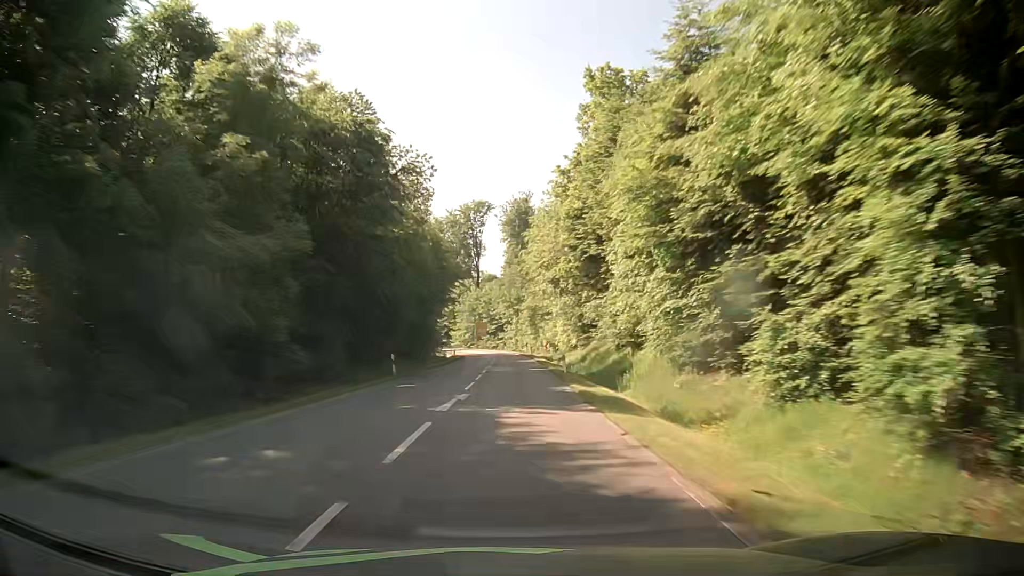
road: secondary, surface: asphalt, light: Day
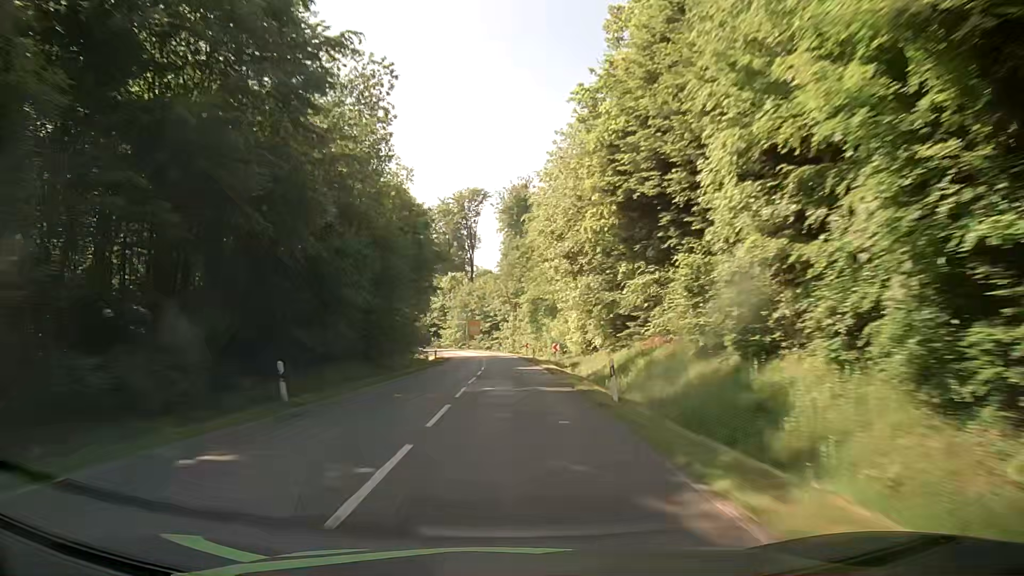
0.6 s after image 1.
(0.0, +15.4) m; 0°
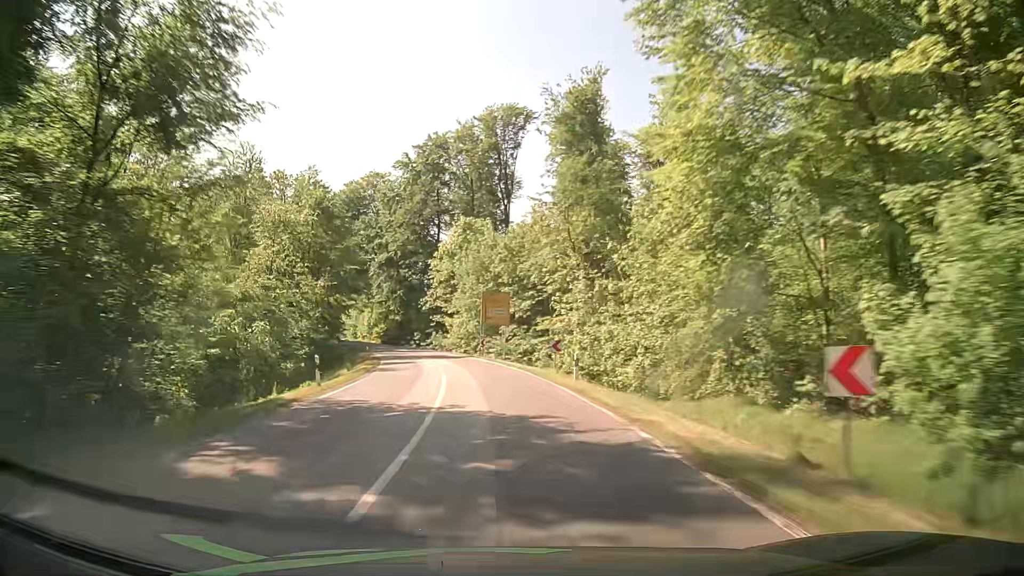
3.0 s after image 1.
(-0.5, +61.2) m; -3°
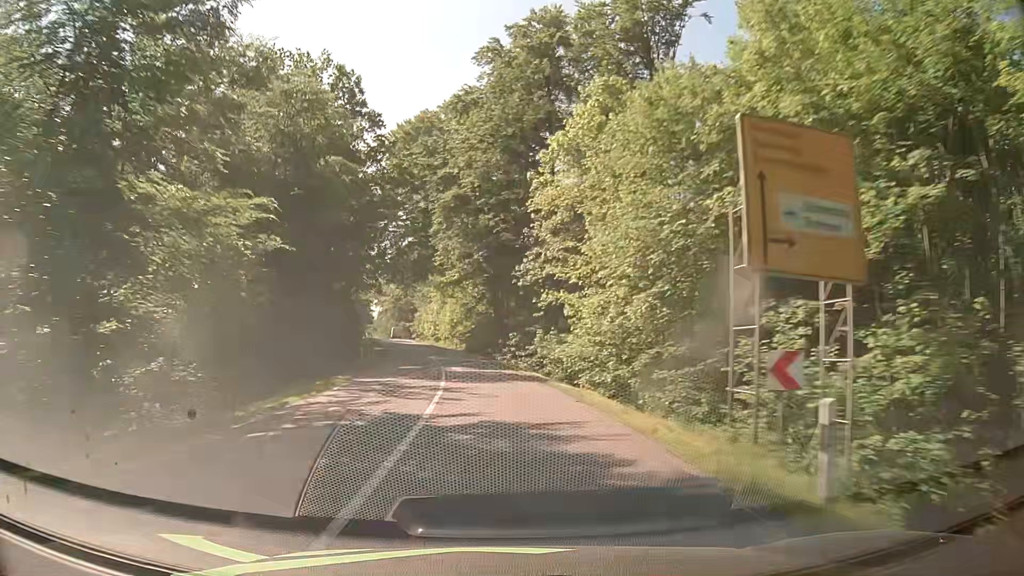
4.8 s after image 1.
(-4.0, +44.1) m; -10°
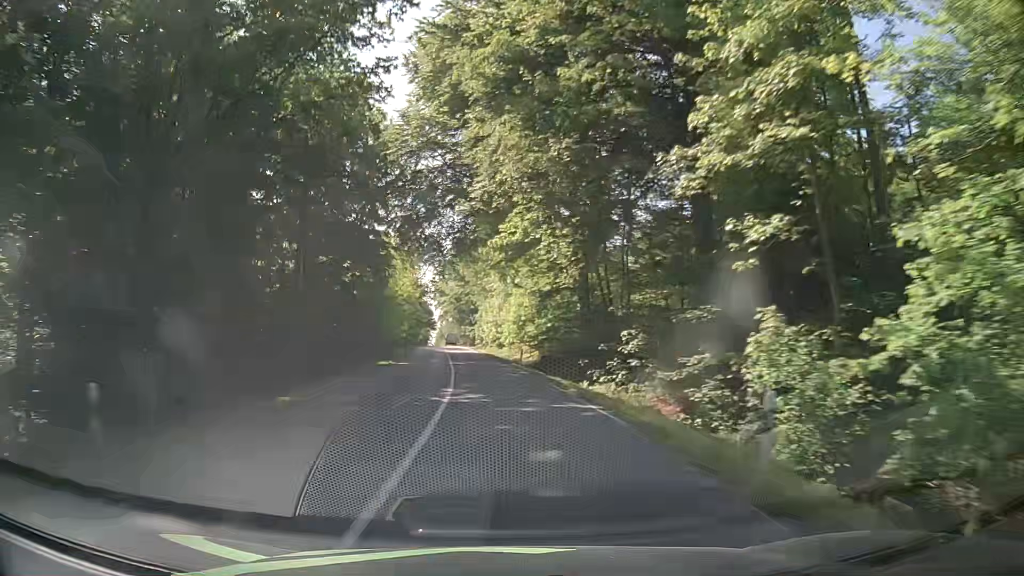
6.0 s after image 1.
(-1.6, +28.9) m; -6°
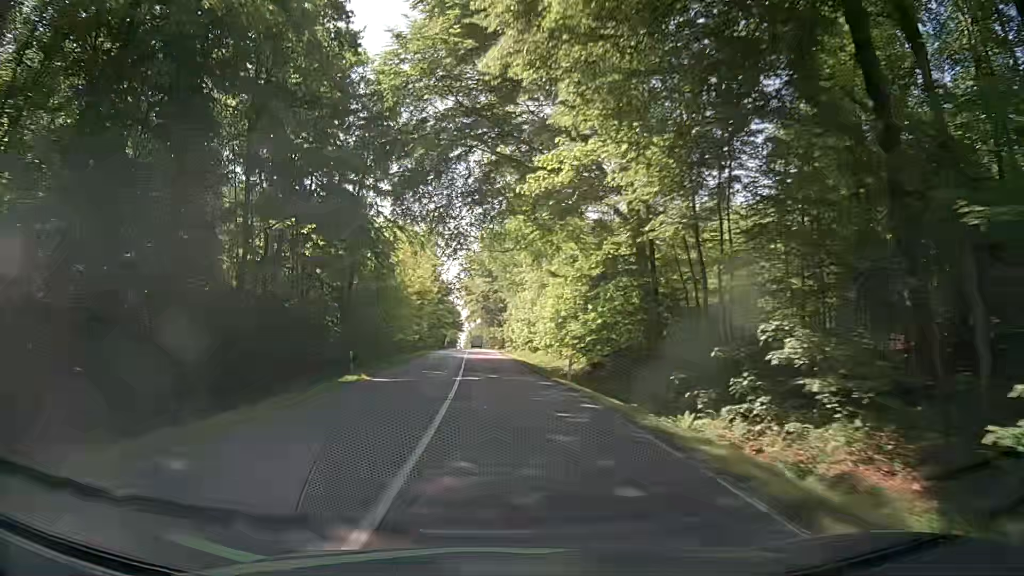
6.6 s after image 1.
(-0.3, +14.3) m; -3°
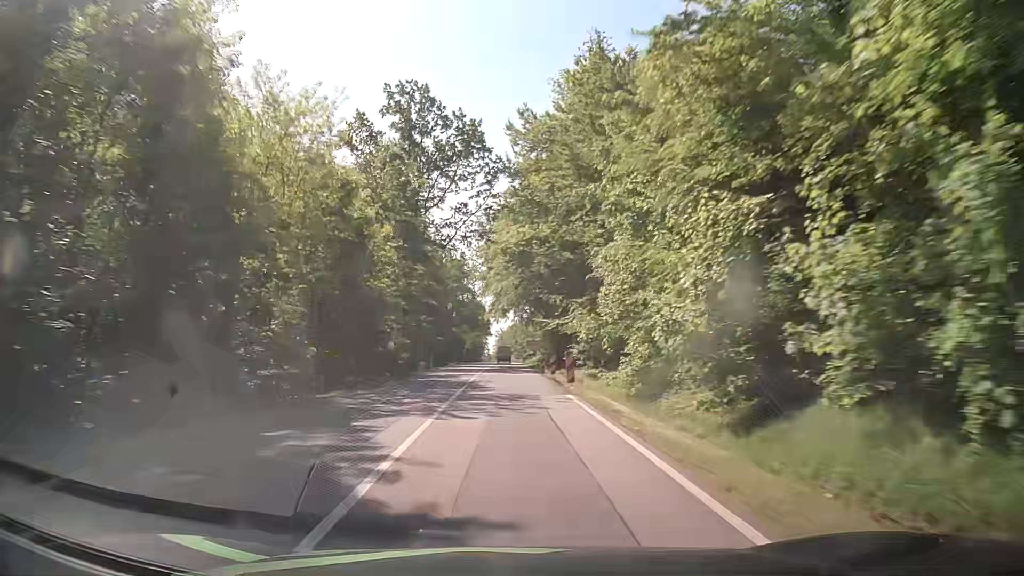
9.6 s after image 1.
(-3.0, +71.0) m; -3°
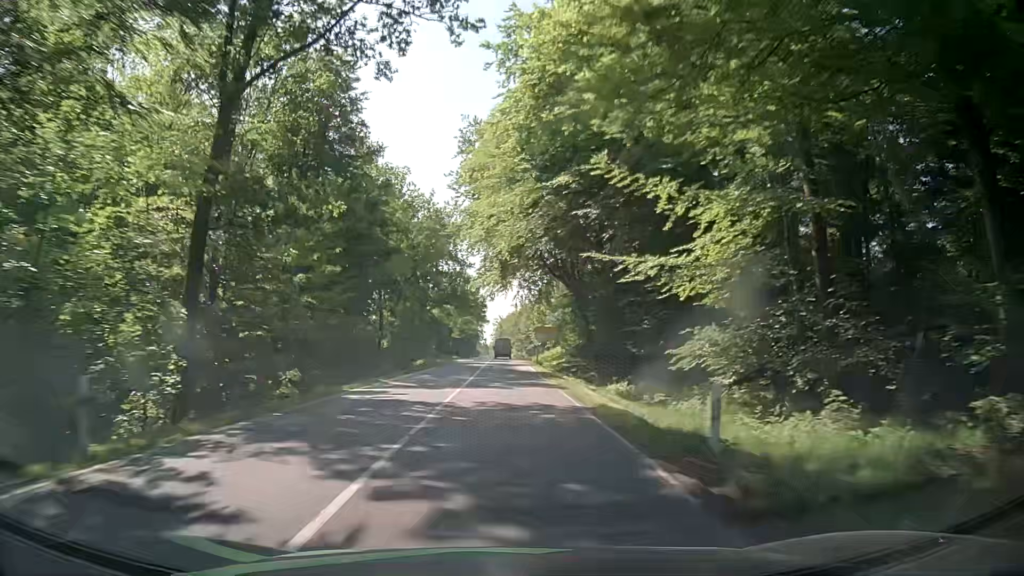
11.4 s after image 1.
(-0.1, +42.3) m; 0°
(0, +10) (0, +20) (0, +30) (0, +40) (0, +50) (0, +60) (0, +70) (0, +80) (0, +90) (0, +100) m
